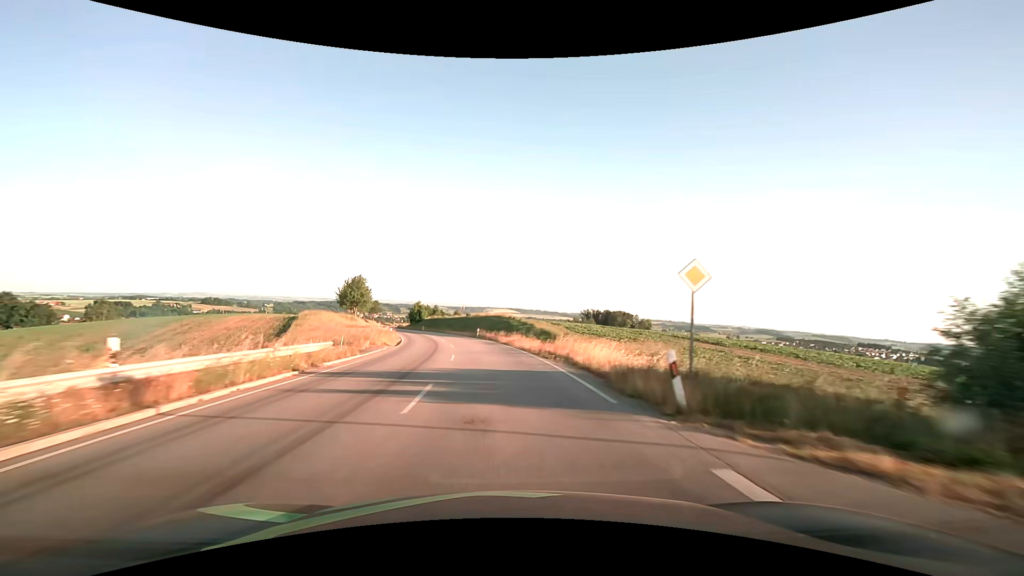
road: secondary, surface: asphalt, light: Day
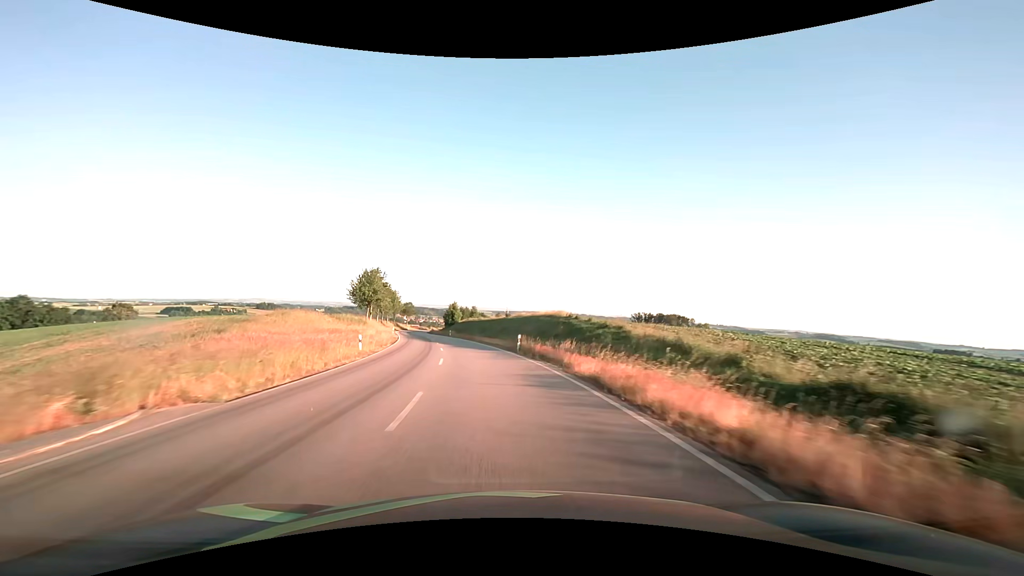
(-1.1, +25.3) m; -5°
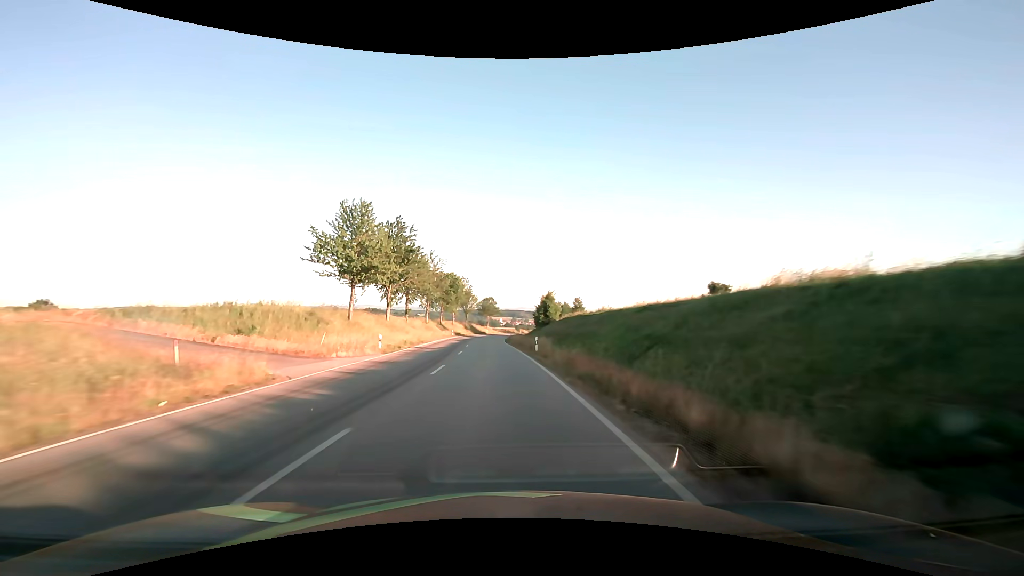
(-5.2, +52.2) m; -11°
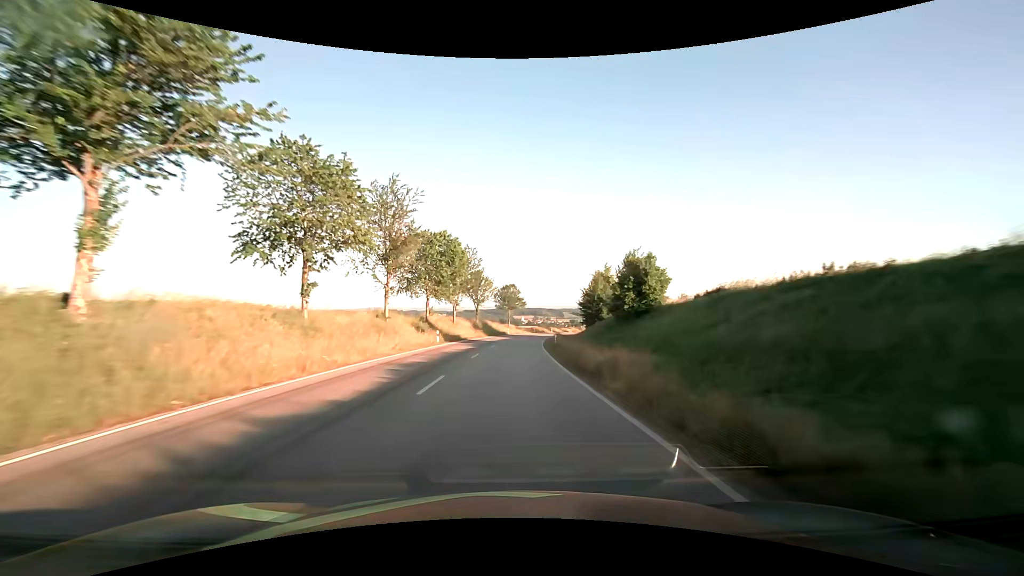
(-1.6, +41.0) m; -3°
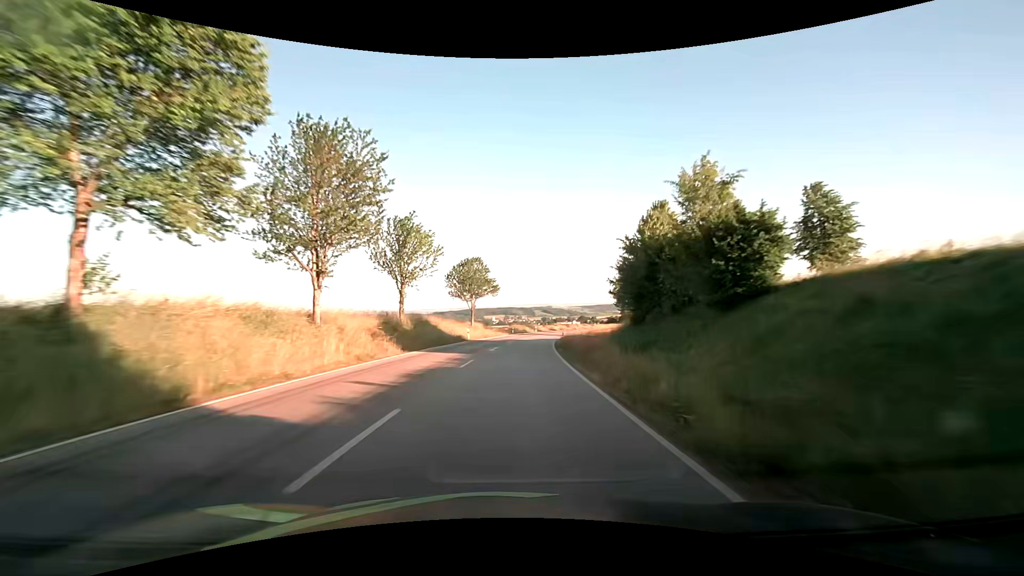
(+1.1, +41.9) m; +3°
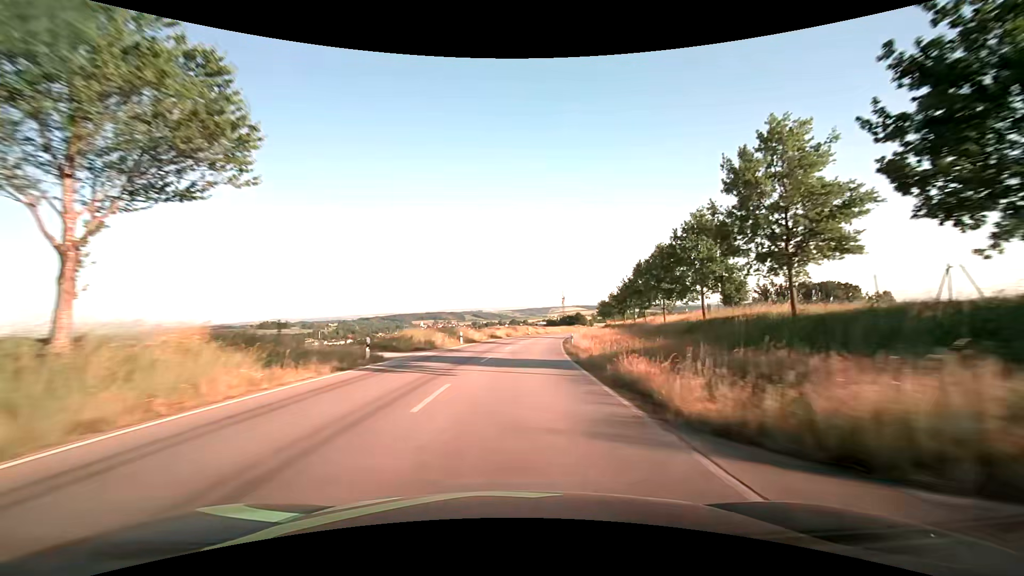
(+3.5, +55.9) m; +8°
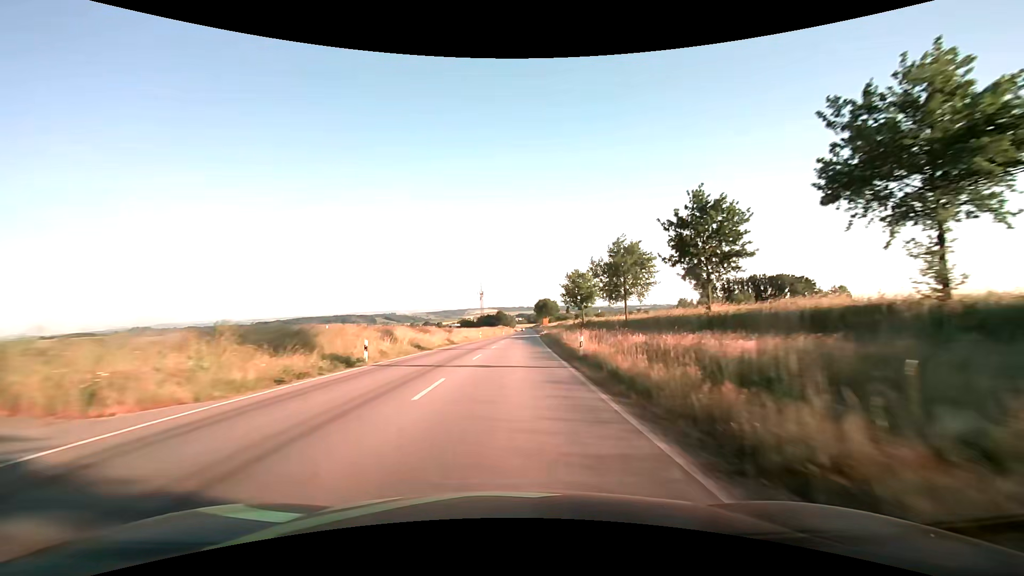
(+6.5, +69.9) m; +10°
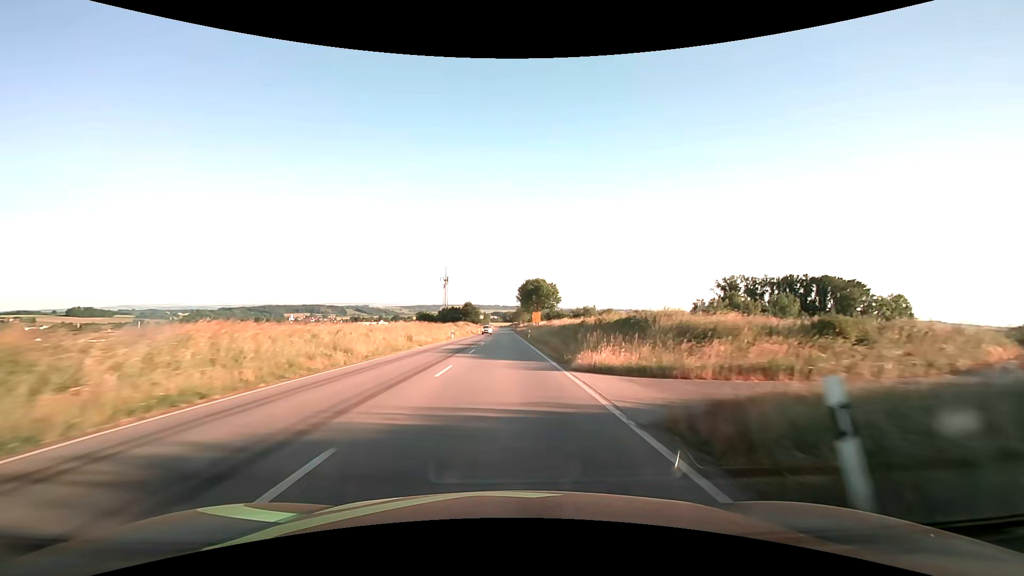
(+2.5, +67.4) m; +3°
(0, +10) (0, +20) (0, +30) (0, +40) (0, +50) (0, +60) (0, +70) (0, +80) (0, +90) (0, +100) m
